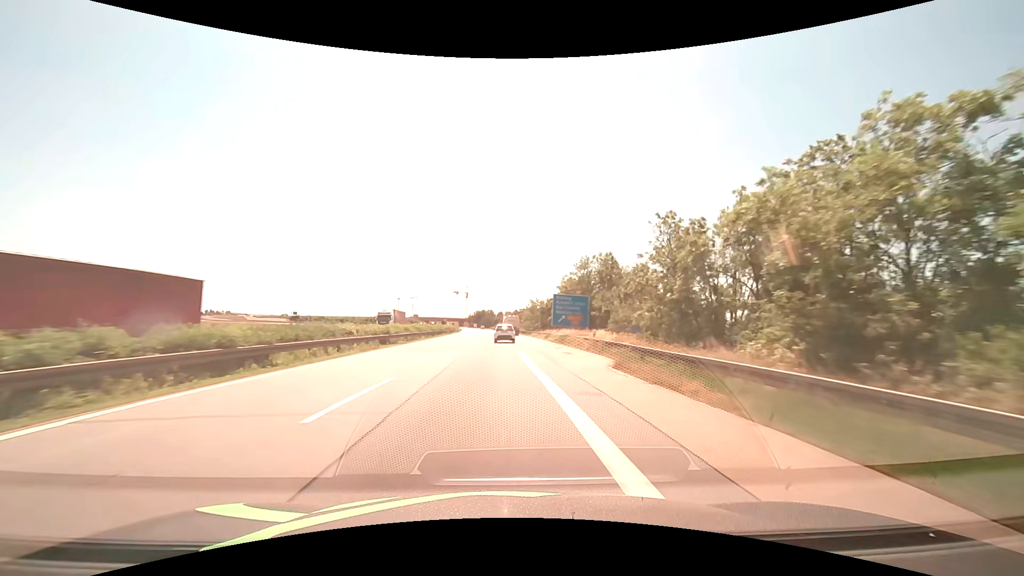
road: motorway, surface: asphalt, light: Day
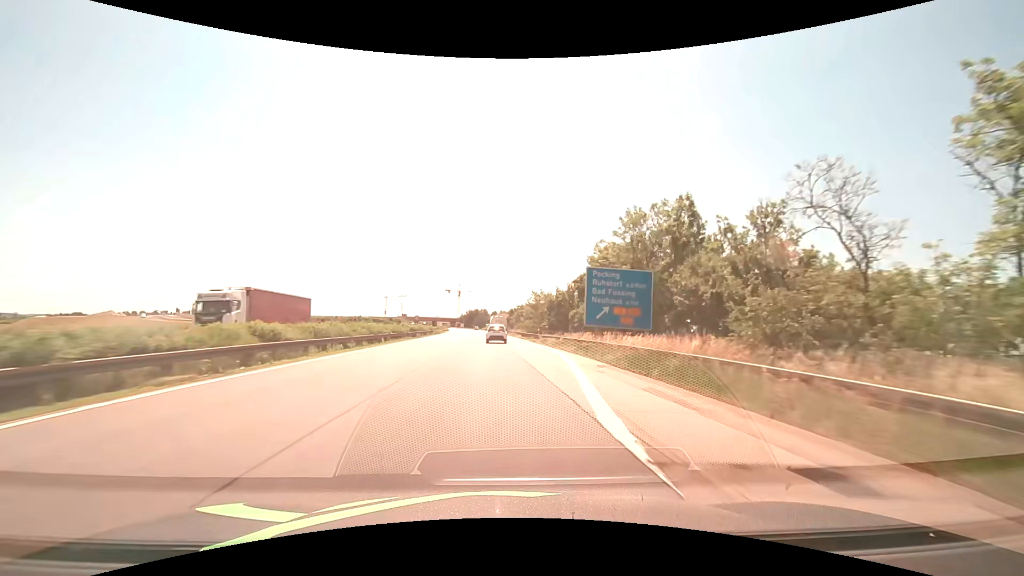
(+0.1, +27.0) m; +1°
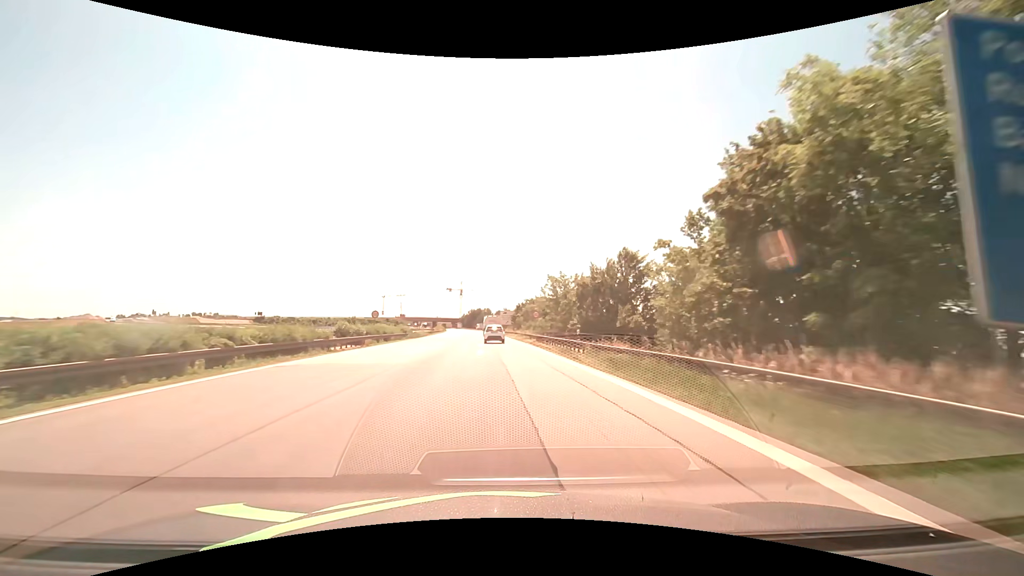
(-0.2, +26.1) m; -1°
